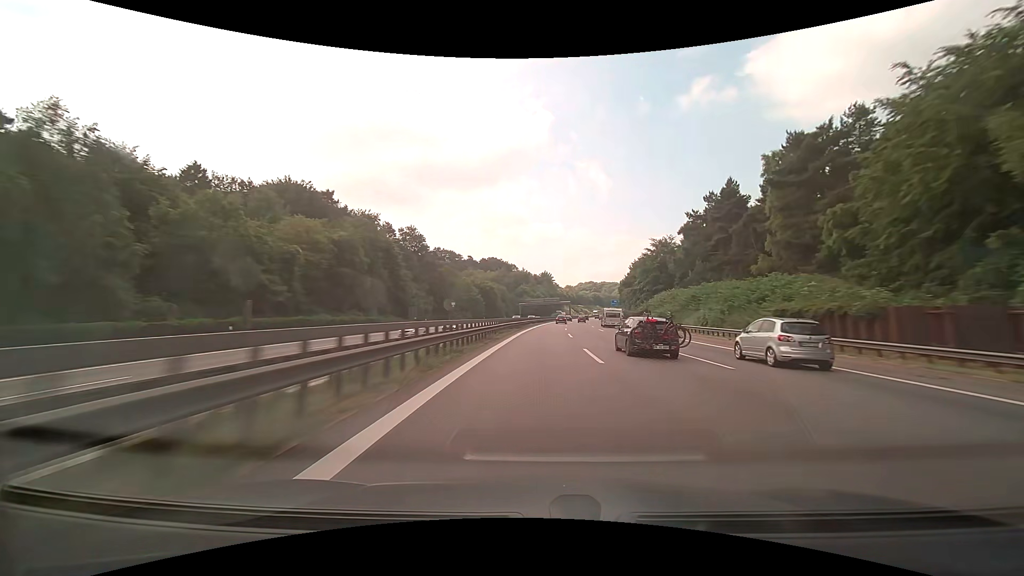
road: motorway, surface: asphalt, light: Day
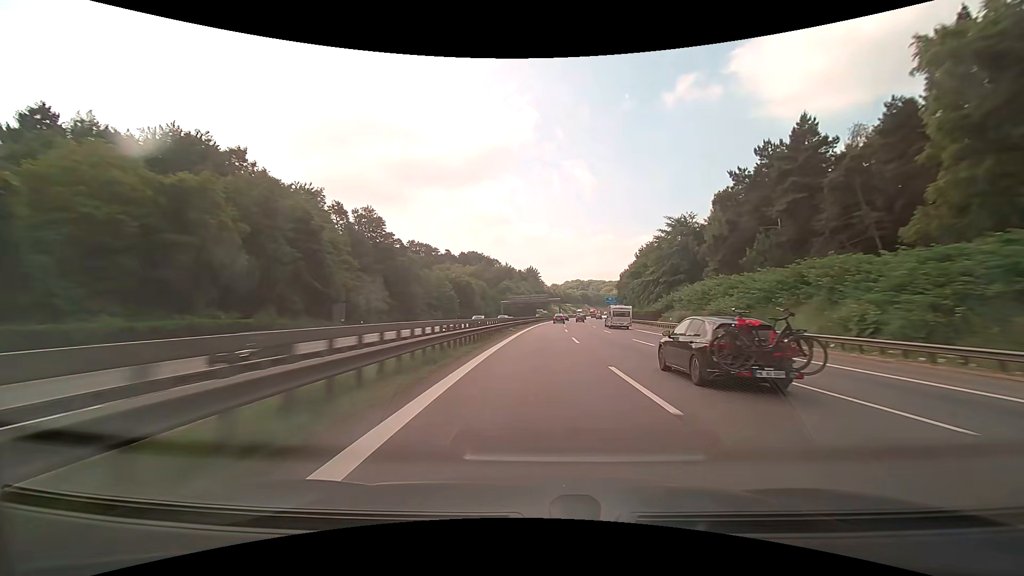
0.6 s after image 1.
(+0.4, +25.9) m; +2°
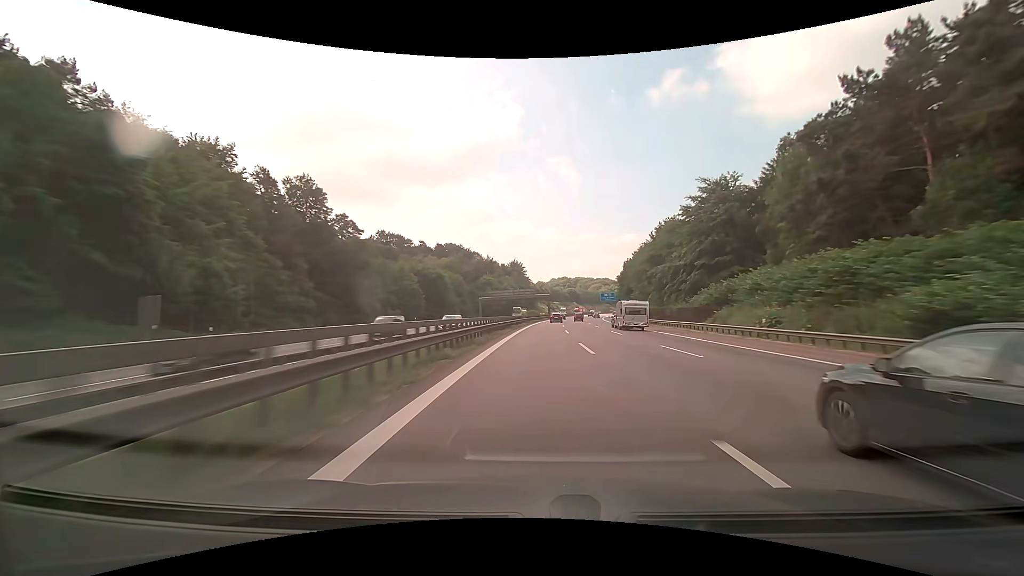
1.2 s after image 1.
(+0.4, +25.9) m; +2°
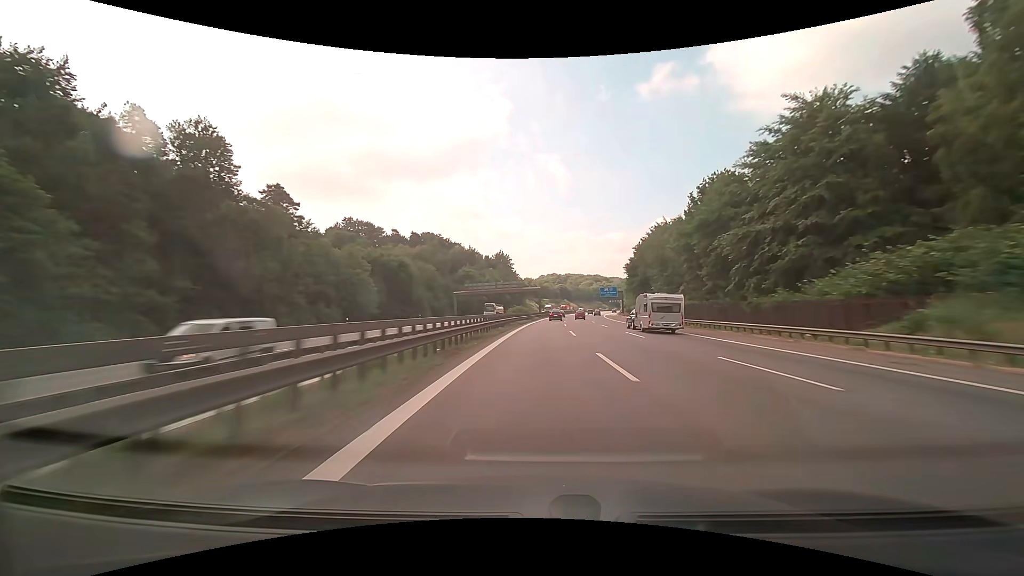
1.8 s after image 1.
(+0.4, +25.6) m; +2°
